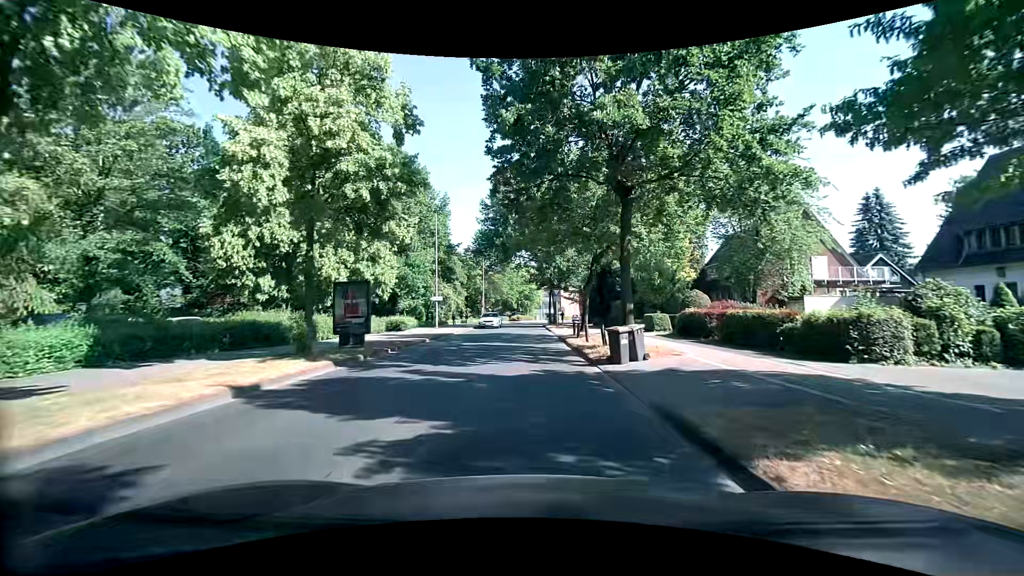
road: tertiary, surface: asphalt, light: Day
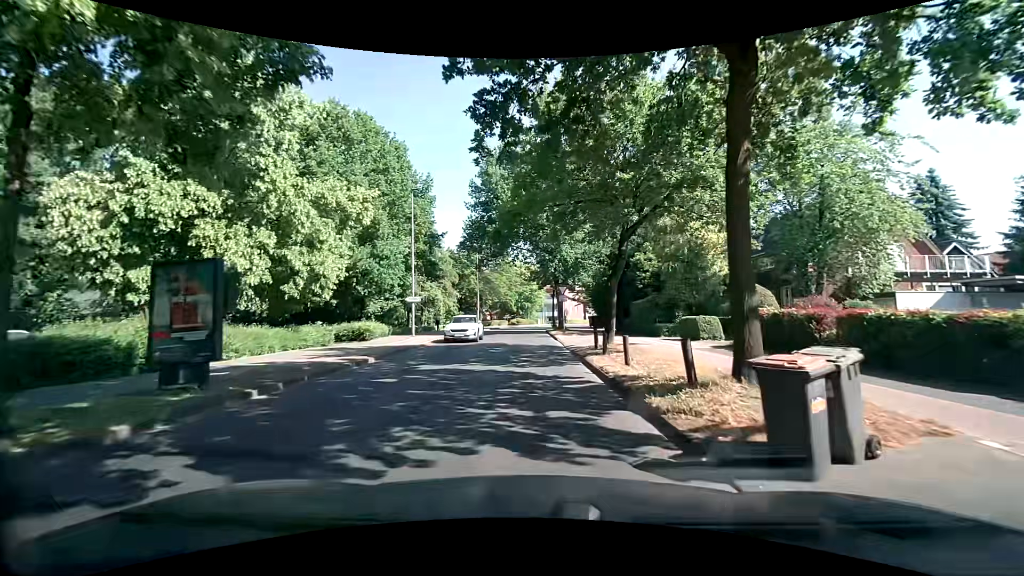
(+0.1, +8.6) m; 0°
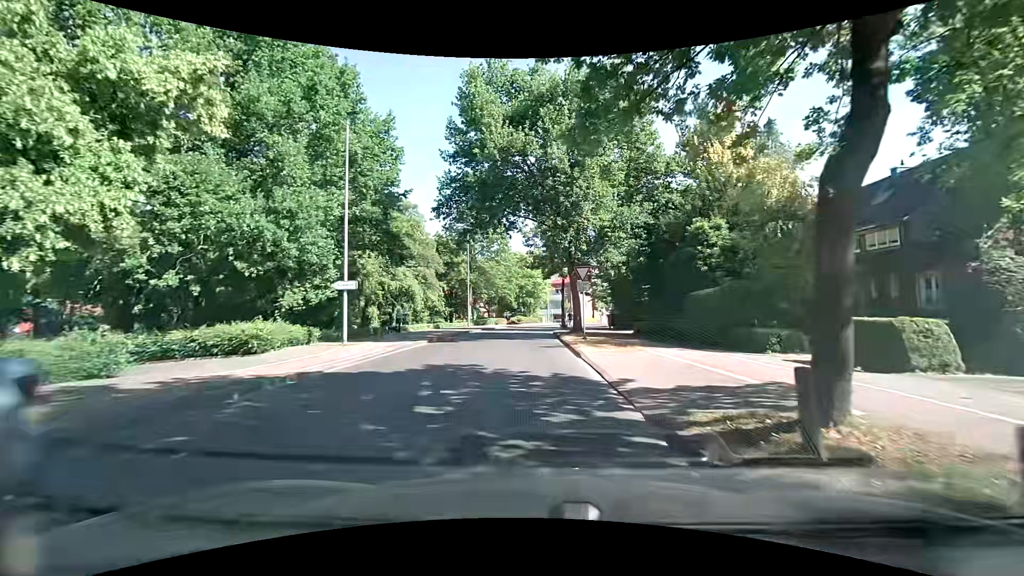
(+0.1, +12.7) m; 0°
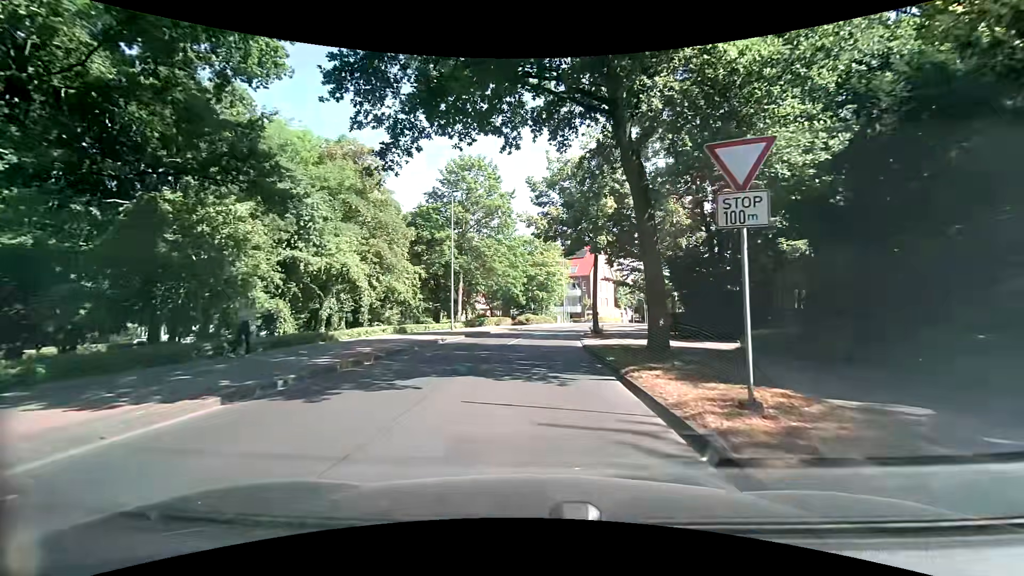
(-0.1, +16.8) m; -1°
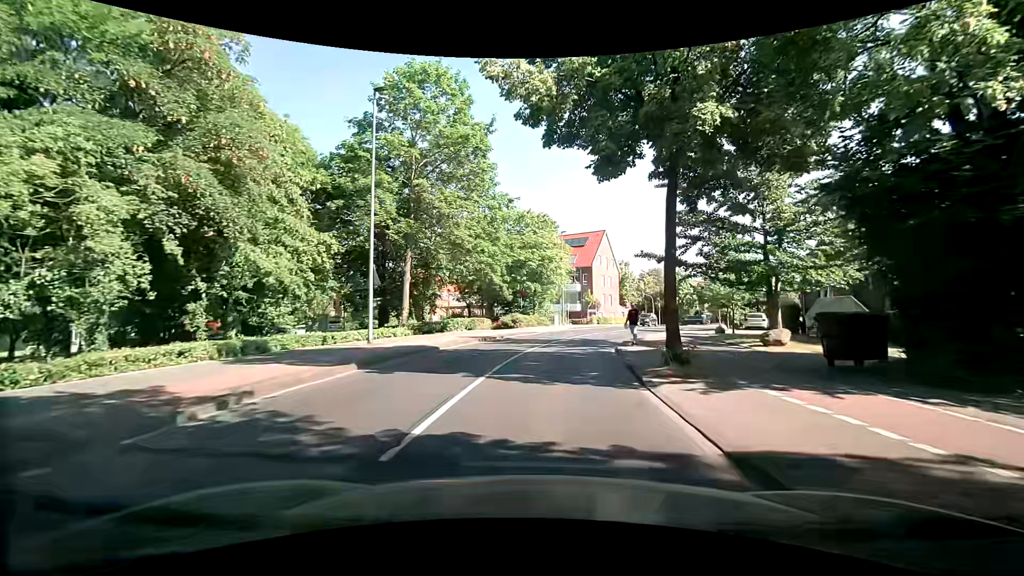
(0.0, +16.6) m; +1°
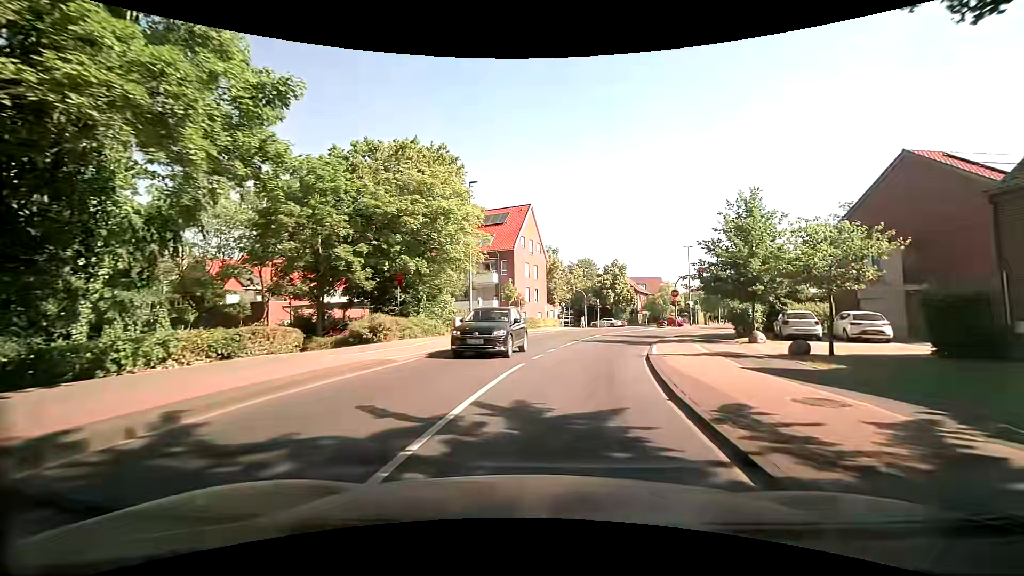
(+1.5, +20.8) m; +9°
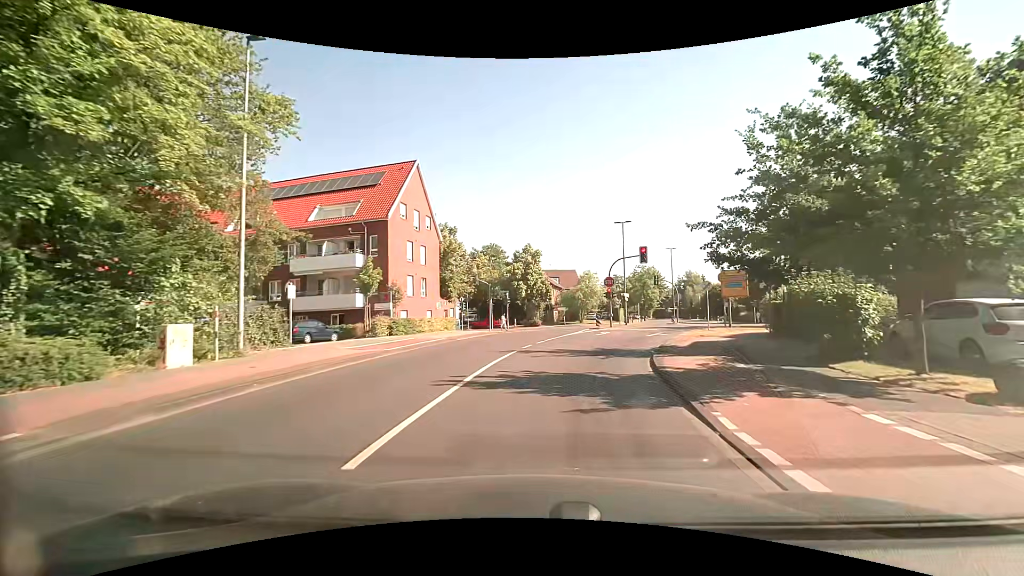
(+1.9, +16.9) m; +11°
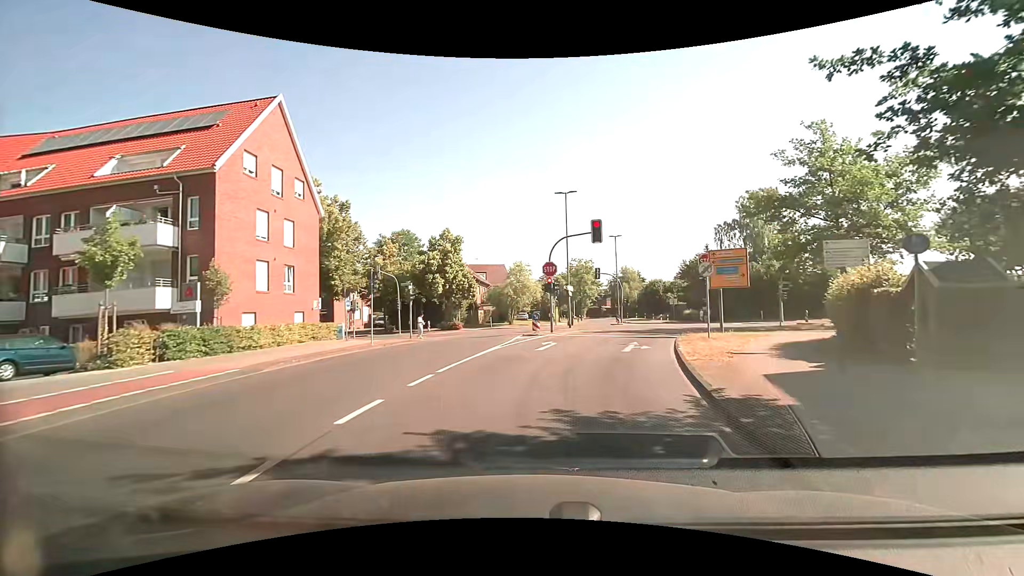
(+0.8, +12.3) m; +8°
(+1, +10) (+3, +20) (+6, +29) (+9, +39) (+11, +49) (+14, +58) (+15, +68) (+16, +78) (+17, +88) (+16, +98) m
